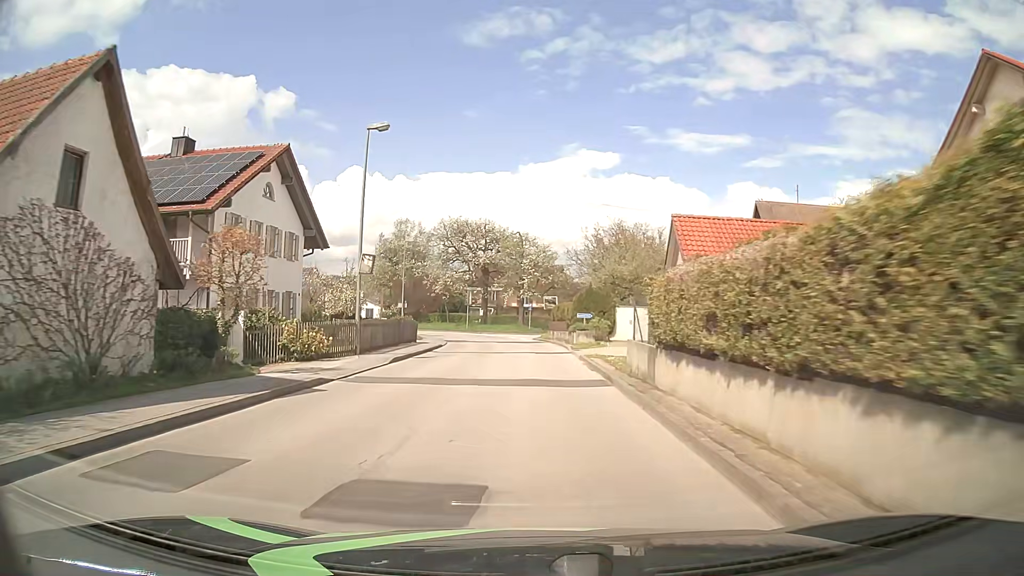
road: unclassified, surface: asphalt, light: Day
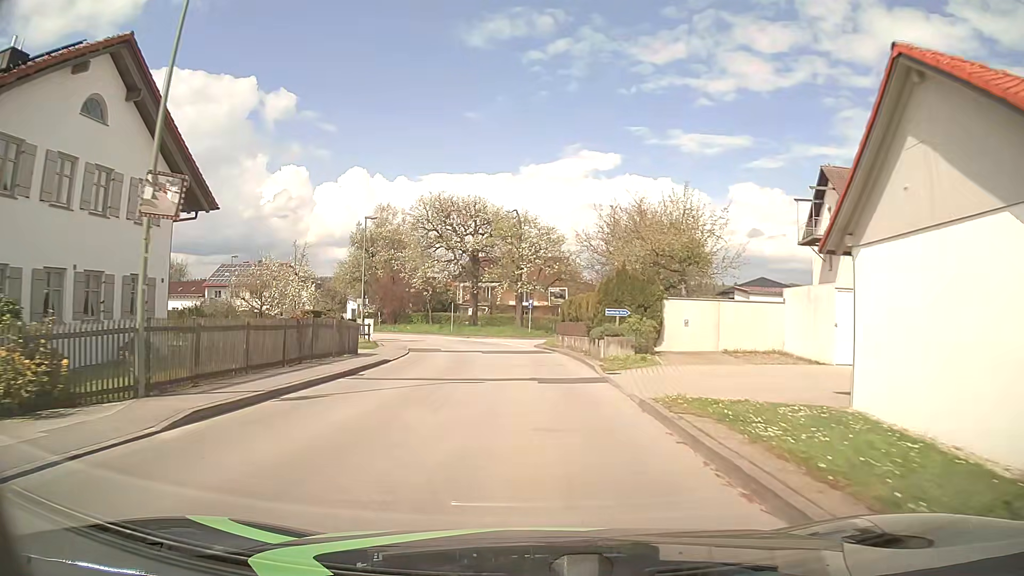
(+0.1, +13.7) m; 0°
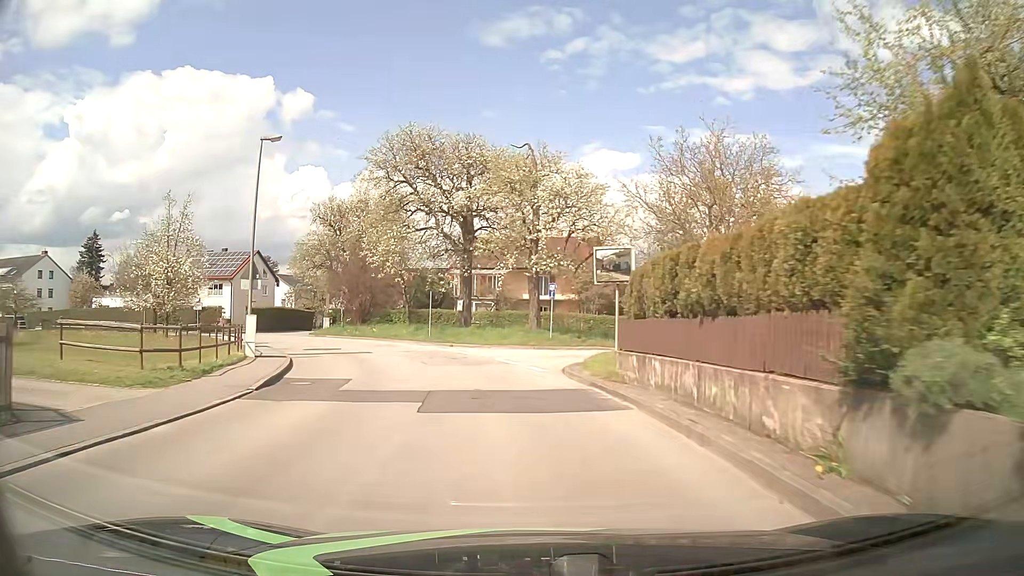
(-0.2, +19.7) m; -2°
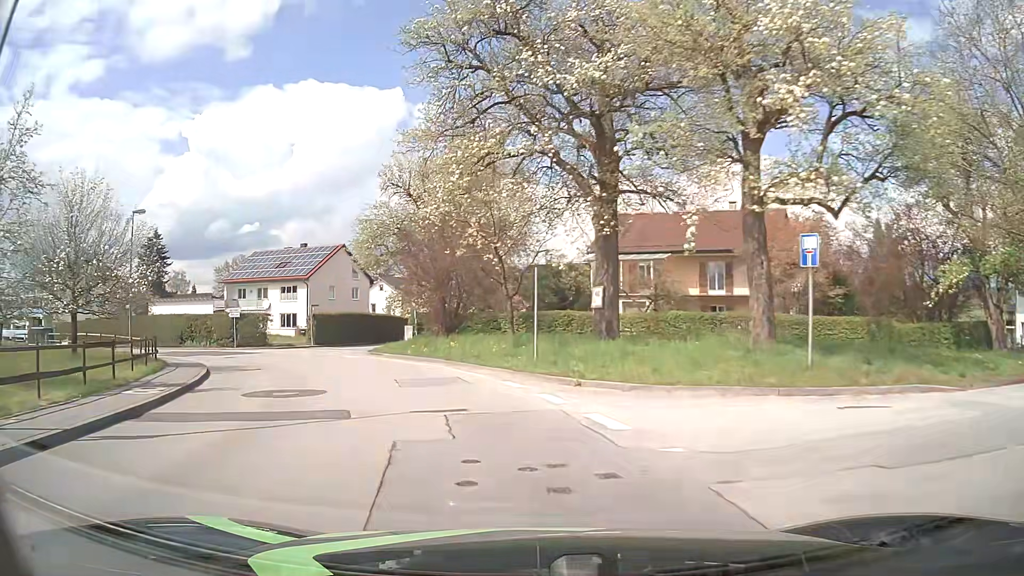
(-1.5, +18.2) m; -12°
(-1, +10) (-4, +19) (-9, +28) (-16, +36) (-24, +41) (-33, +46) (-42, +49) (-52, +52) (-61, +55) (-71, +58) m
